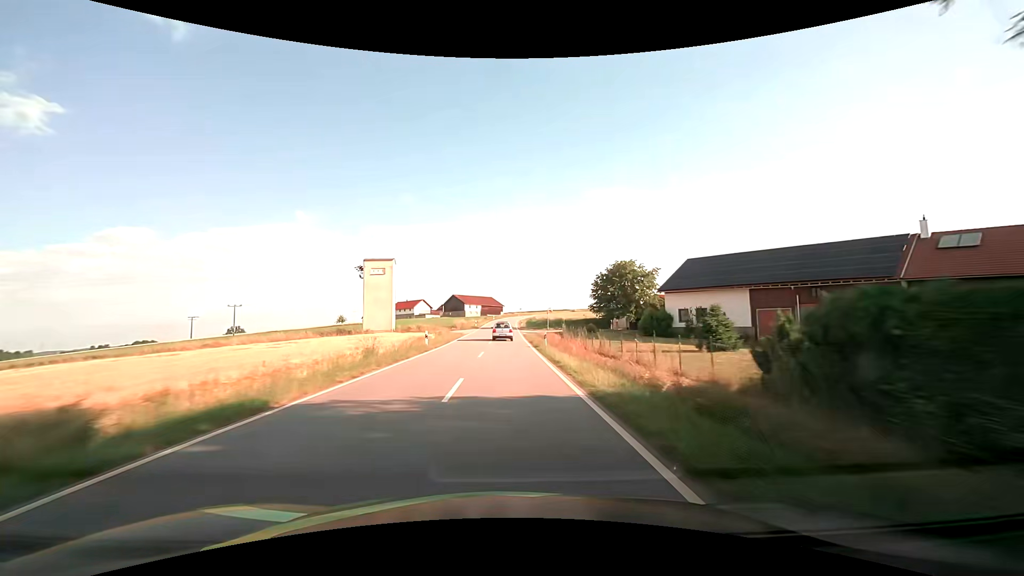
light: Day
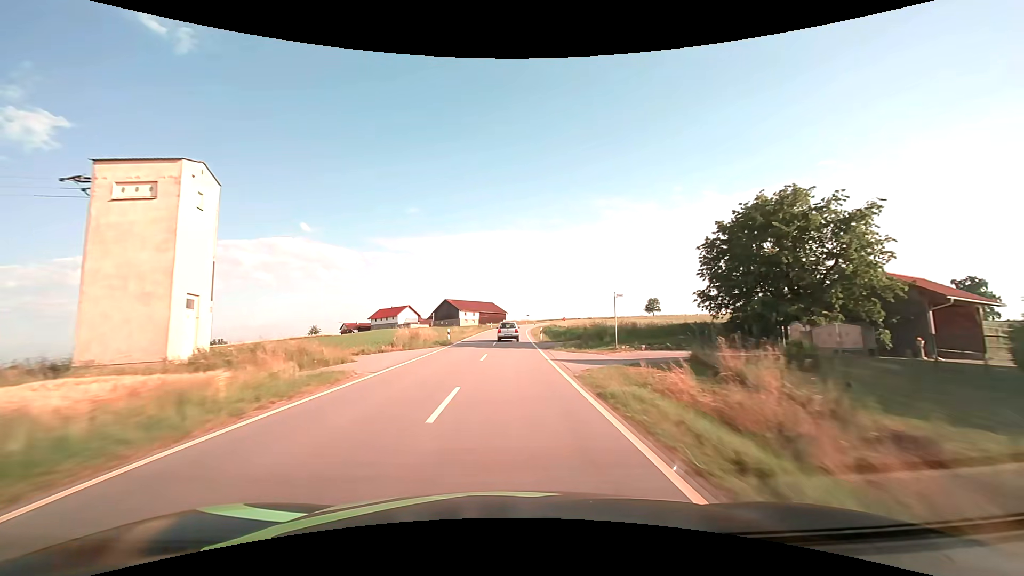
(+0.1, +38.4) m; 0°
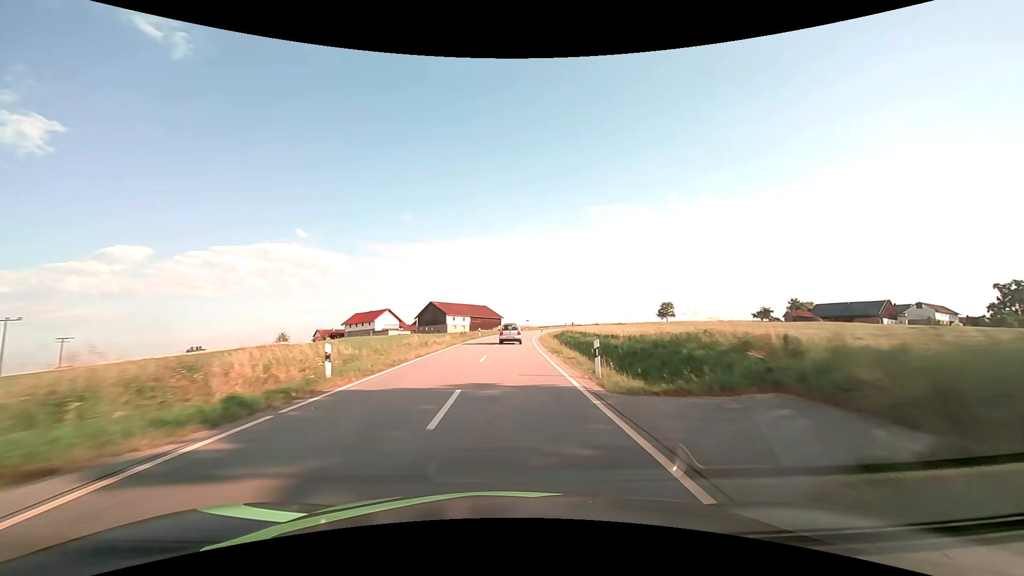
(0.0, +24.6) m; 0°
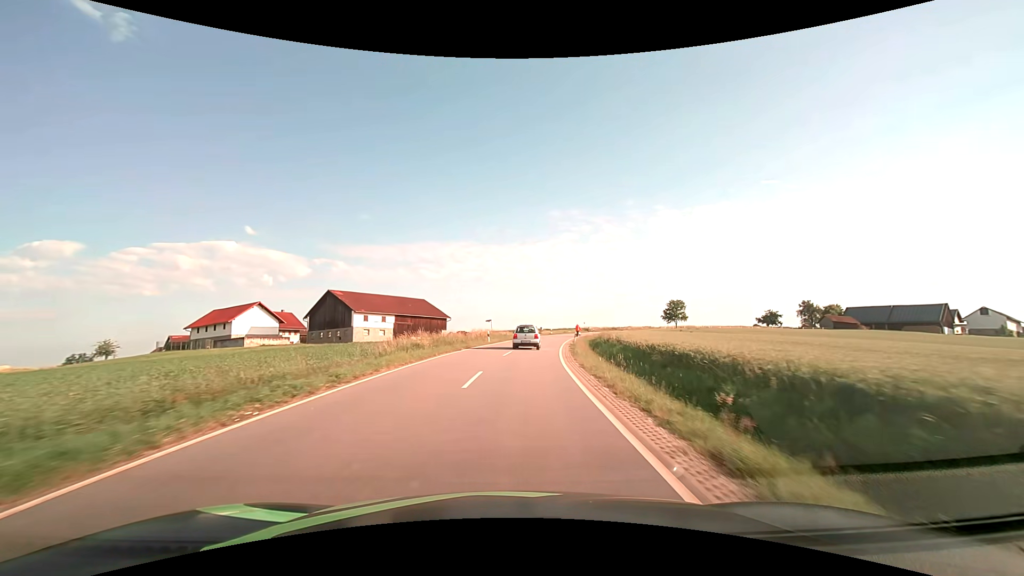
(+1.5, +56.0) m; +5°
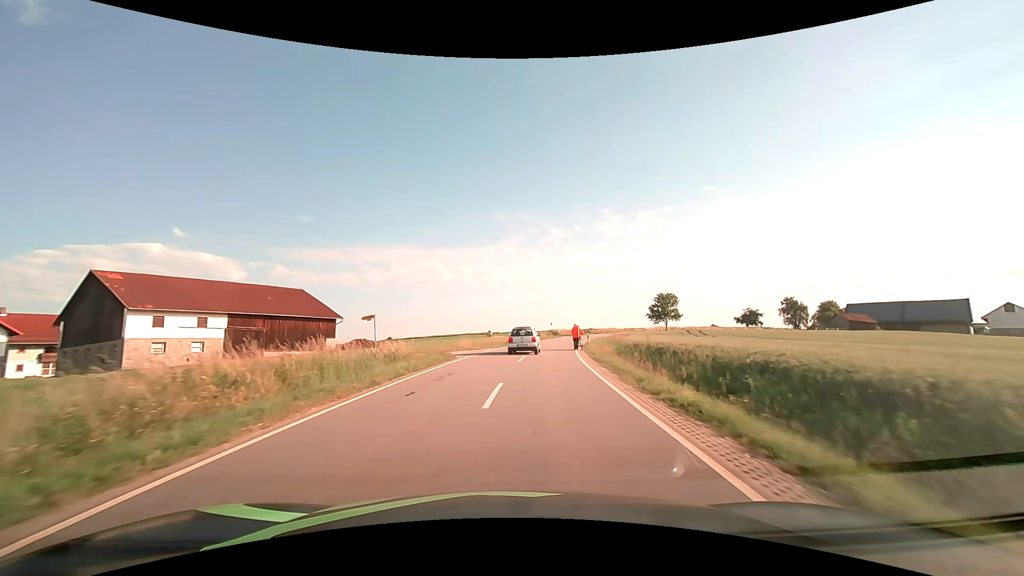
(+2.2, +38.5) m; +6°
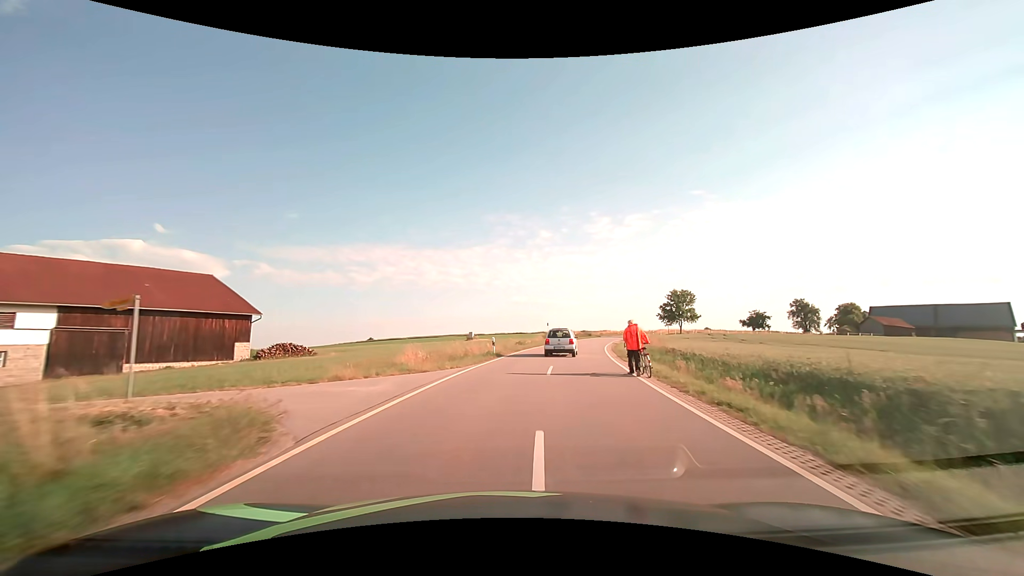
(+0.2, +17.8) m; +2°
